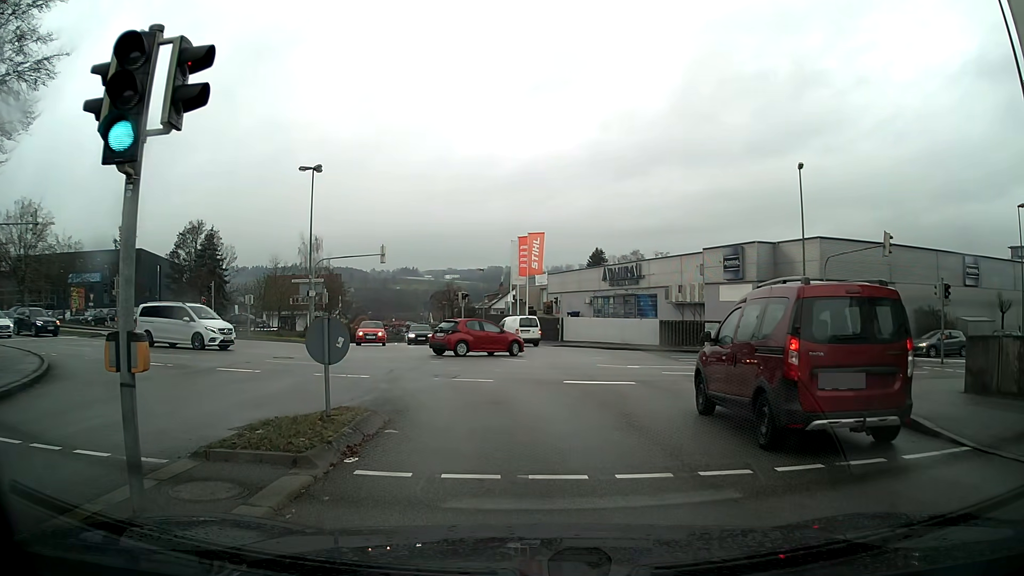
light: Day
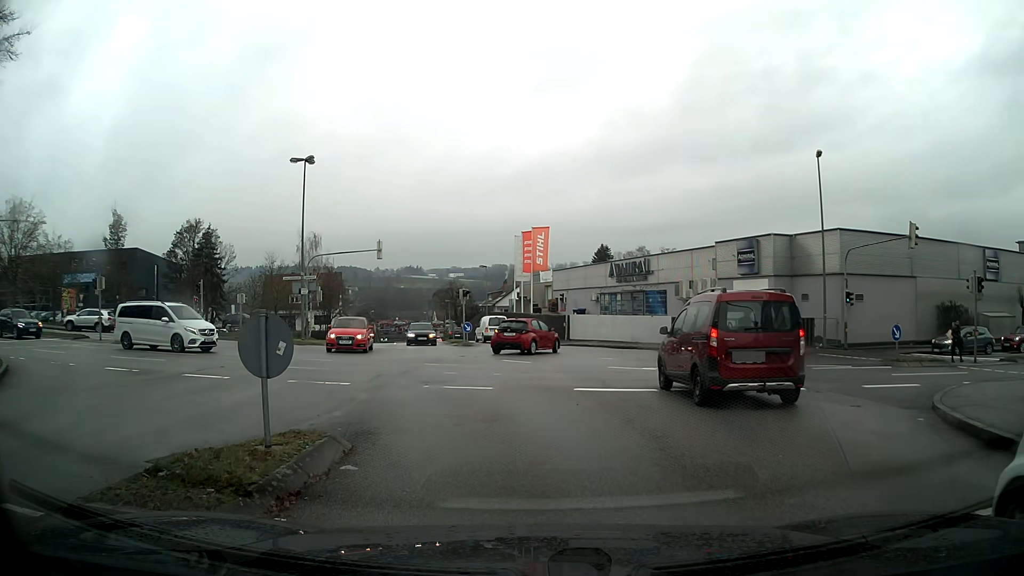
(0.0, +2.2) m; 0°
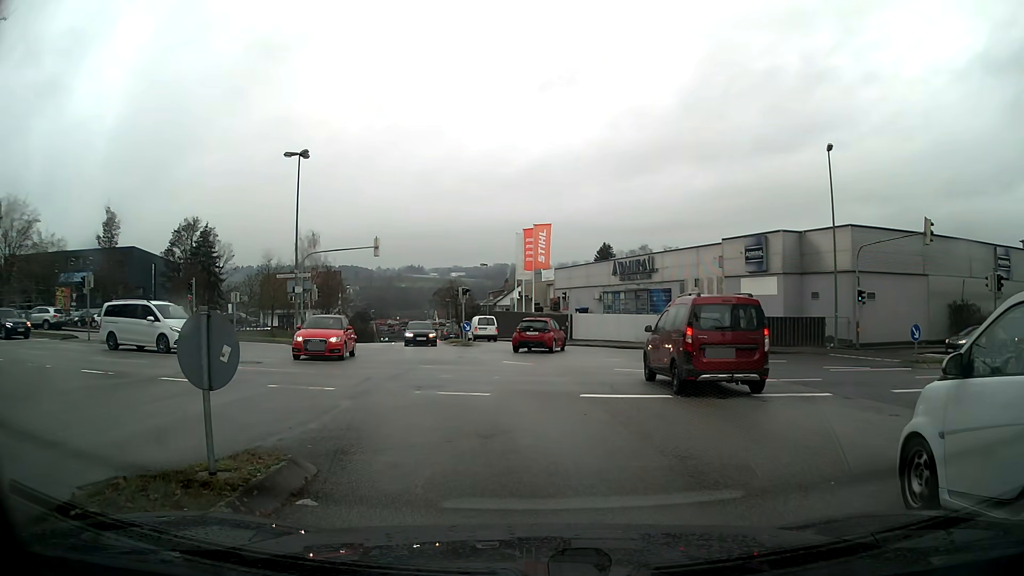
(0.0, +1.2) m; 0°
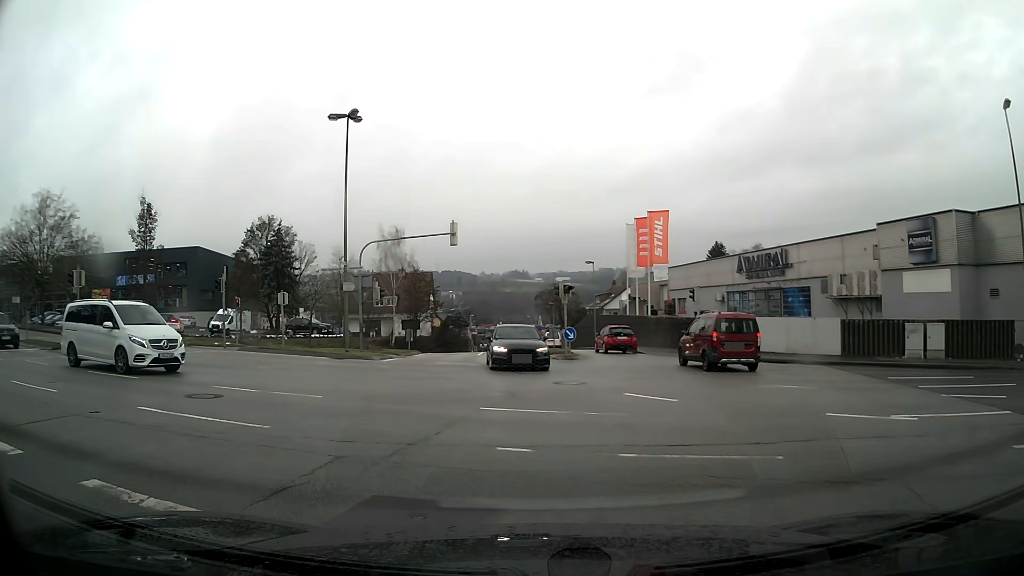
(-0.7, +8.7) m; -12°
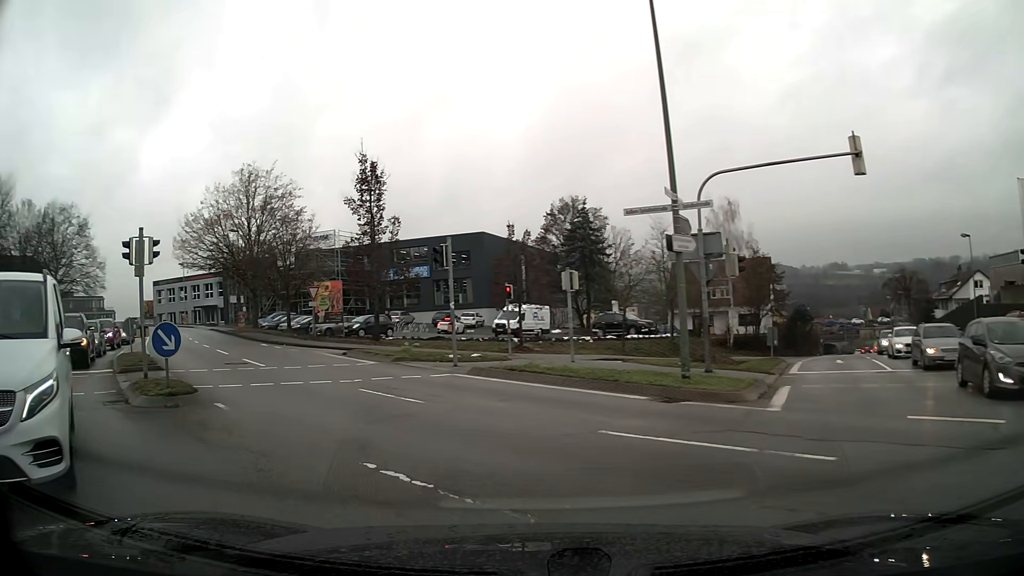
(-3.5, +14.3) m; -30°
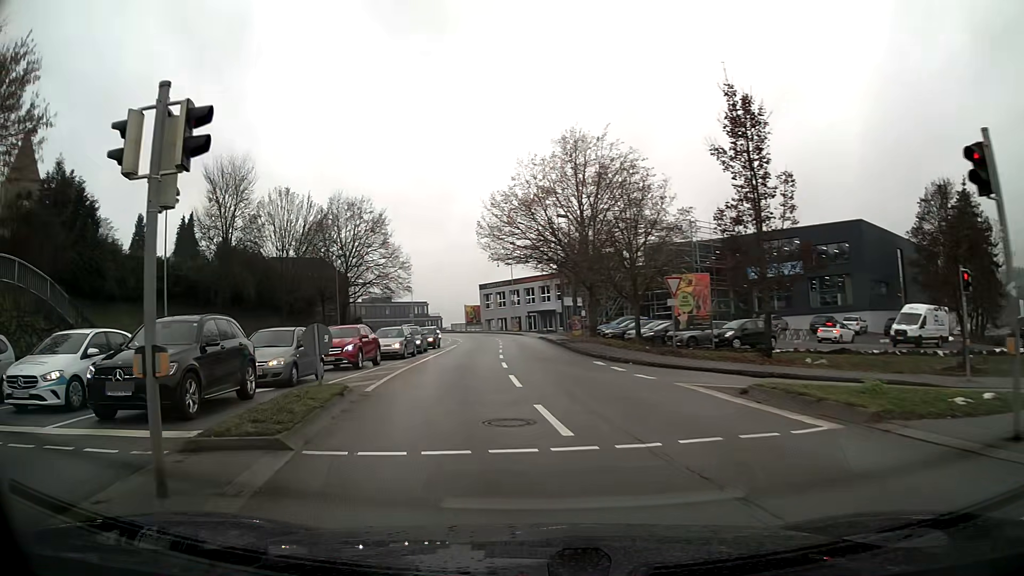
(-3.0, +11.0) m; -28°
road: tertiary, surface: asphalt
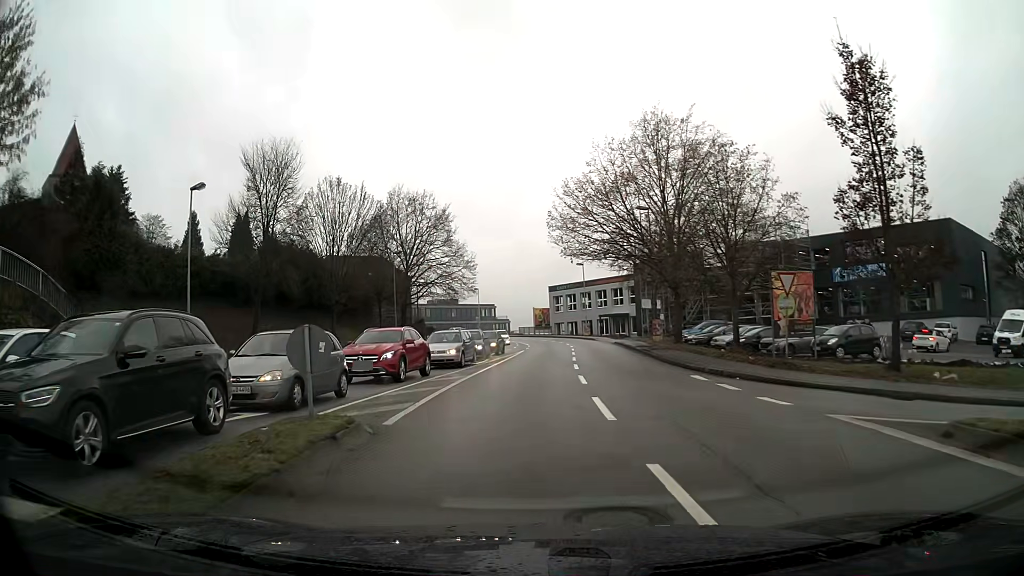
(-0.1, +4.5) m; -2°
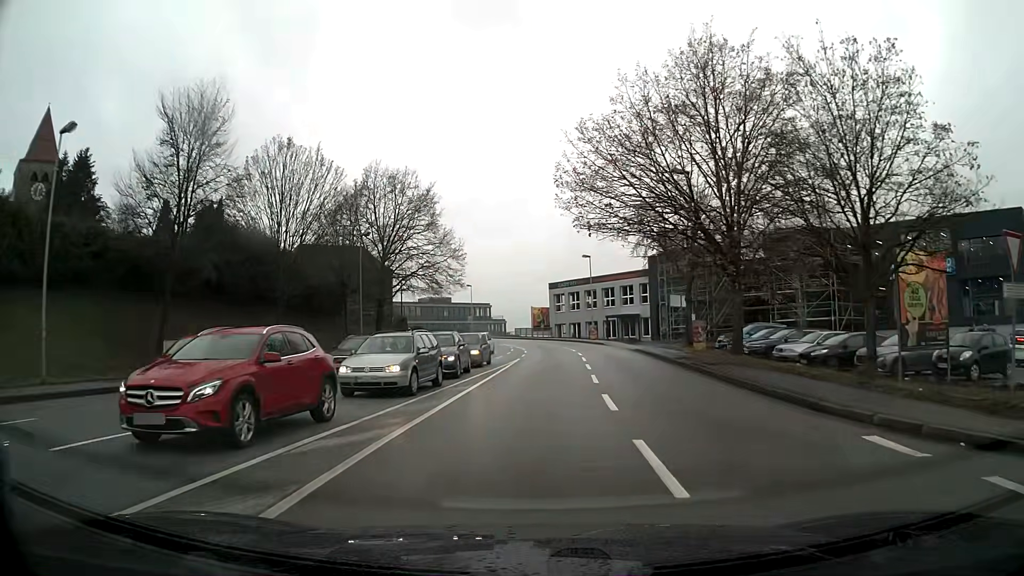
(-0.1, +10.5) m; 0°
